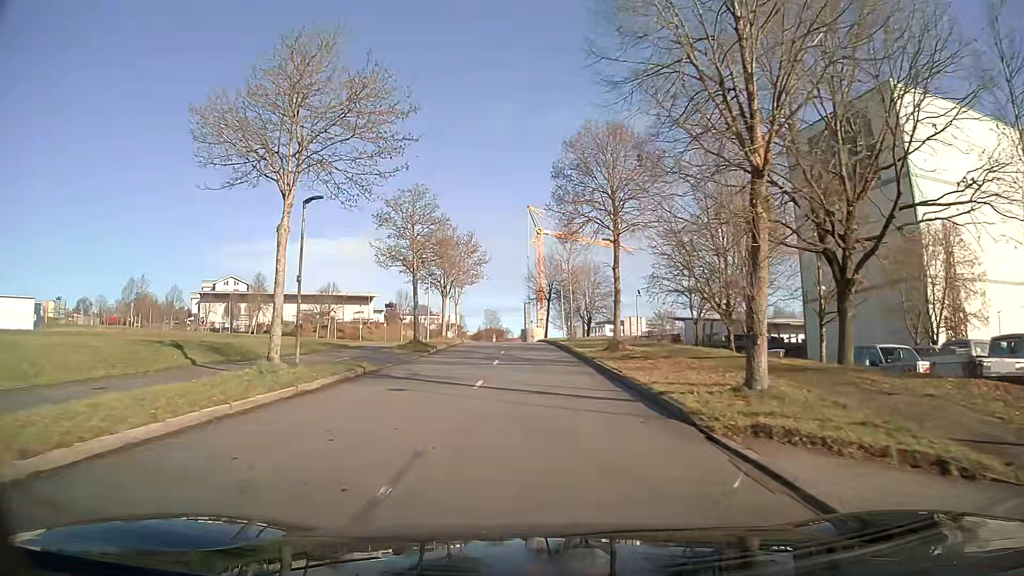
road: residential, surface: asphalt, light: Day
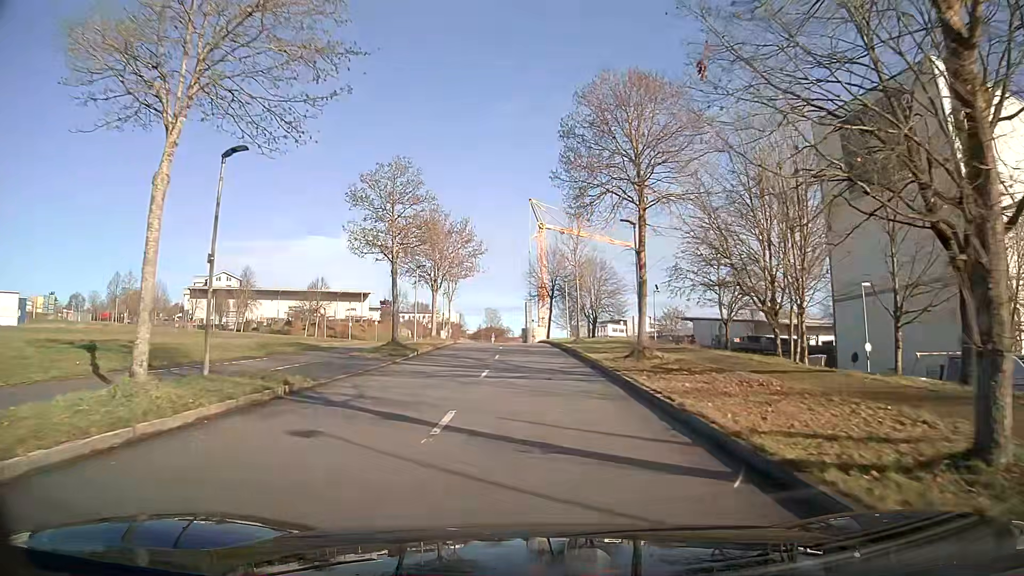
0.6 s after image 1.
(0.0, +5.9) m; 0°
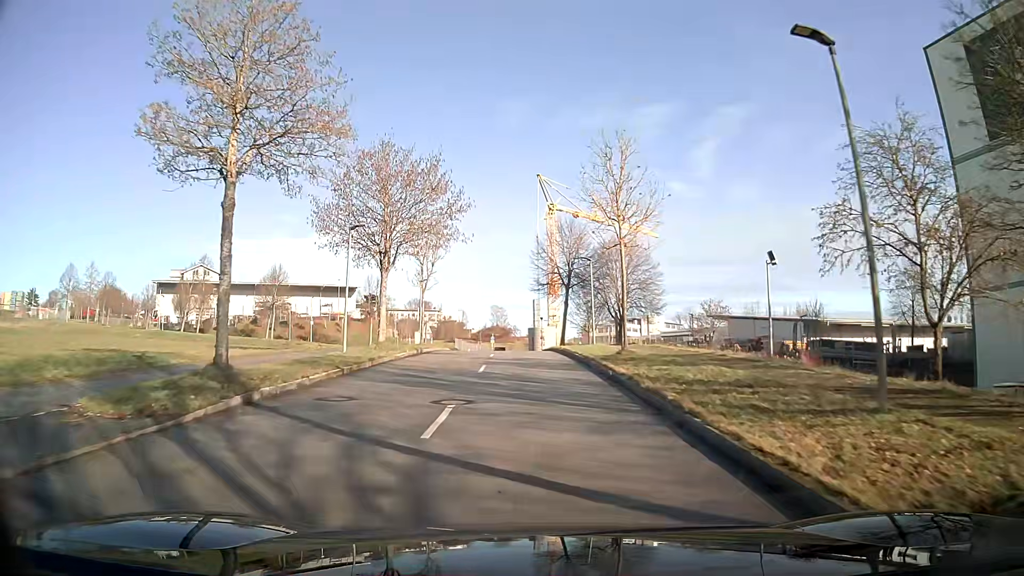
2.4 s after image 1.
(-0.1, +17.8) m; -1°
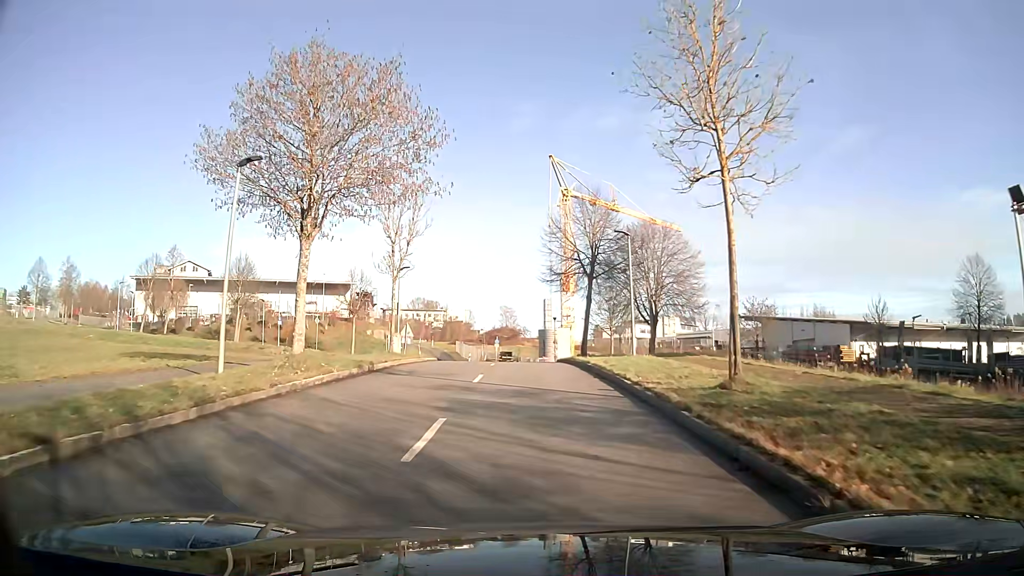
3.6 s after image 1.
(-0.1, +11.5) m; -1°
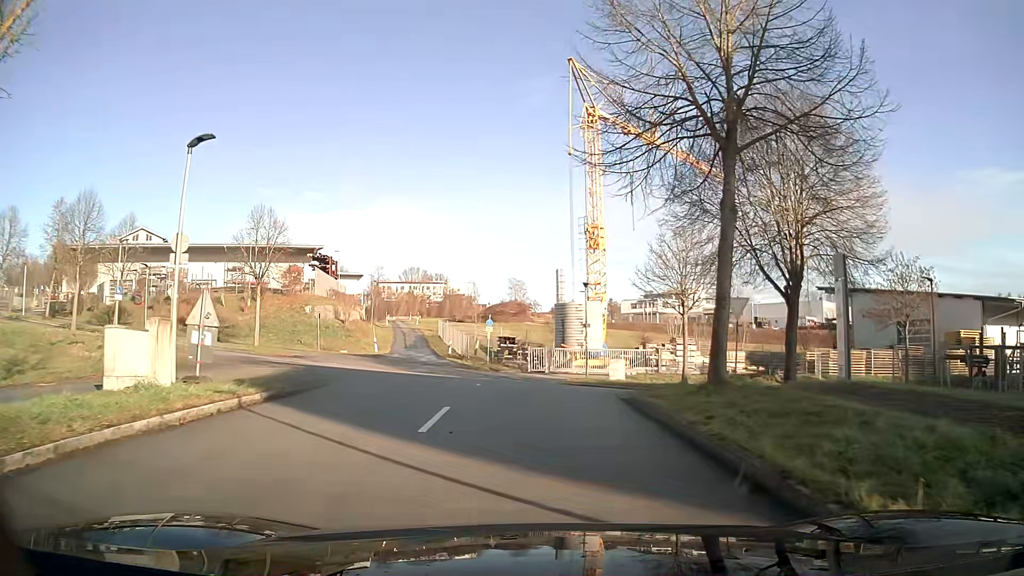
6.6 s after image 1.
(-0.2, +24.9) m; -1°
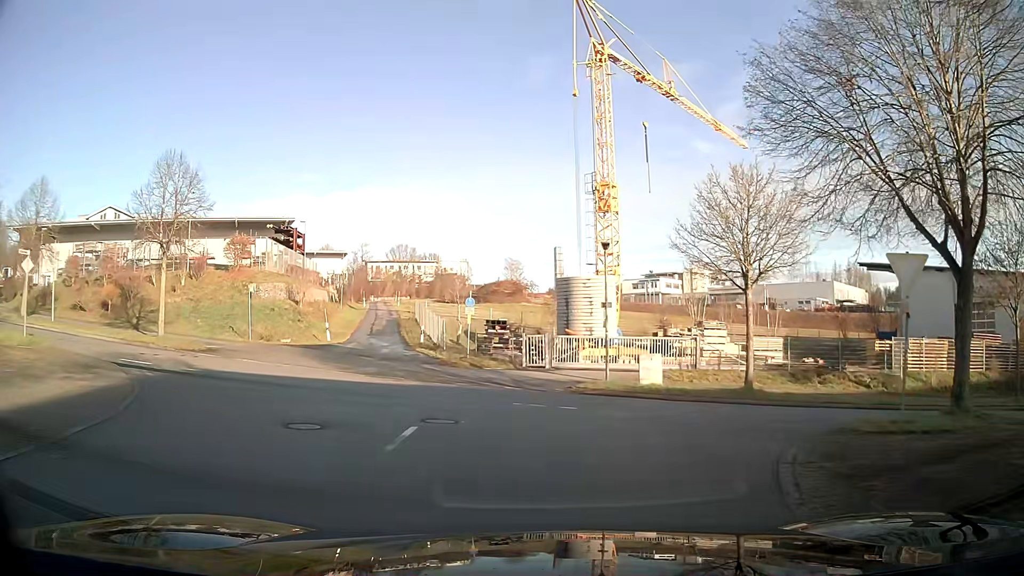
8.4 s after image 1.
(+0.1, +10.5) m; +1°
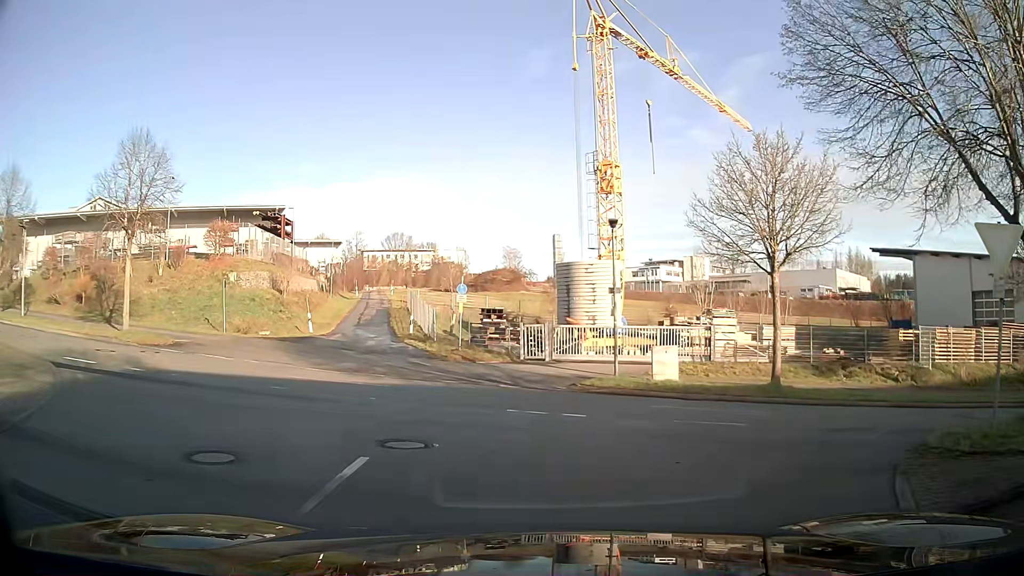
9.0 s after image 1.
(0.0, +2.8) m; 0°
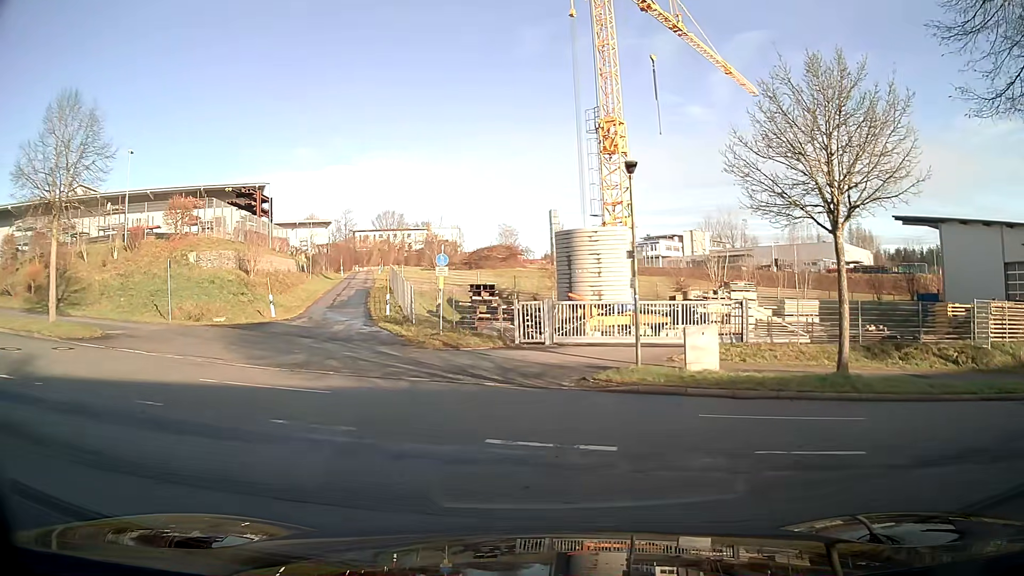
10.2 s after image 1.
(0.0, +4.8) m; 0°
(-3, +9) (-12, +14) (-21, +16) (-31, +19) (-40, +22) (-50, +26) (-59, +30) (-67, +35) (-76, +41) (-84, +47) m
